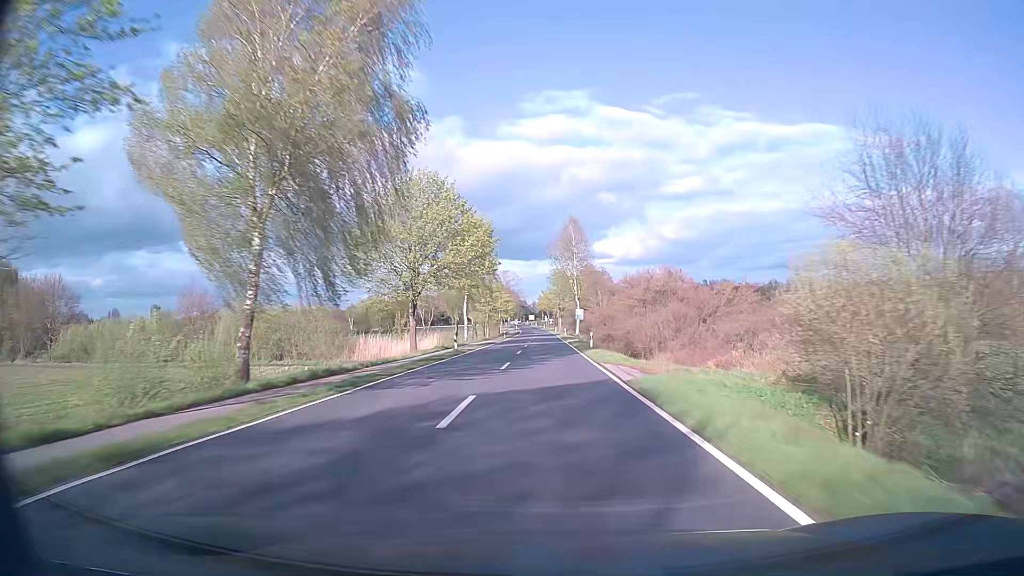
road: secondary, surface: asphalt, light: Day
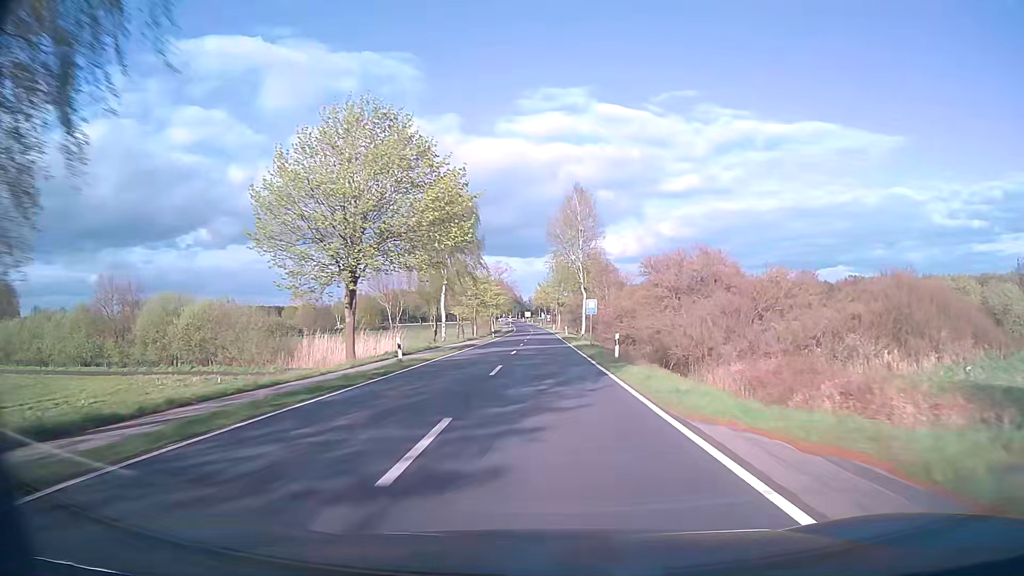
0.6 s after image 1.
(0.0, +15.6) m; 0°
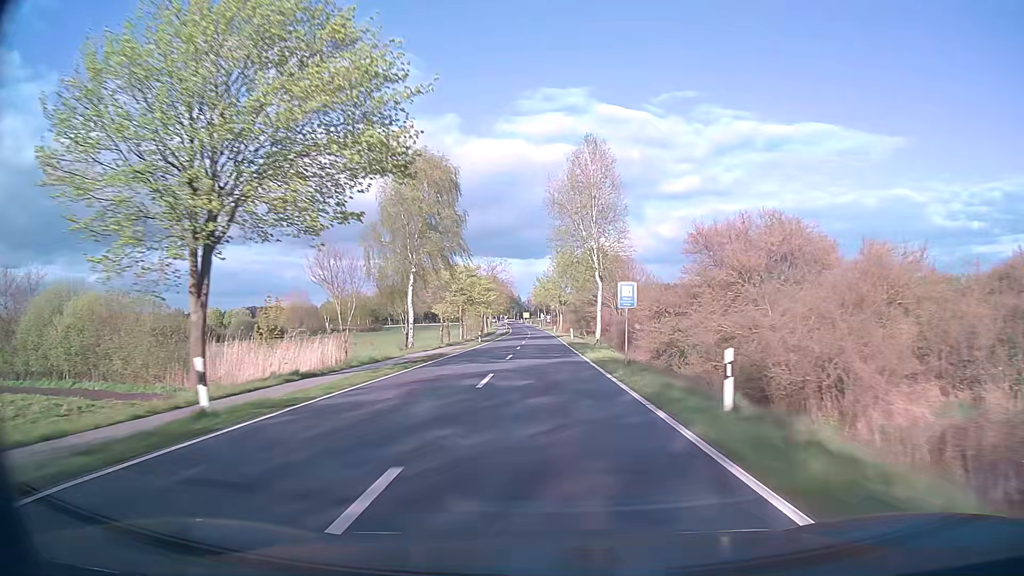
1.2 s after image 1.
(0.0, +15.7) m; 0°
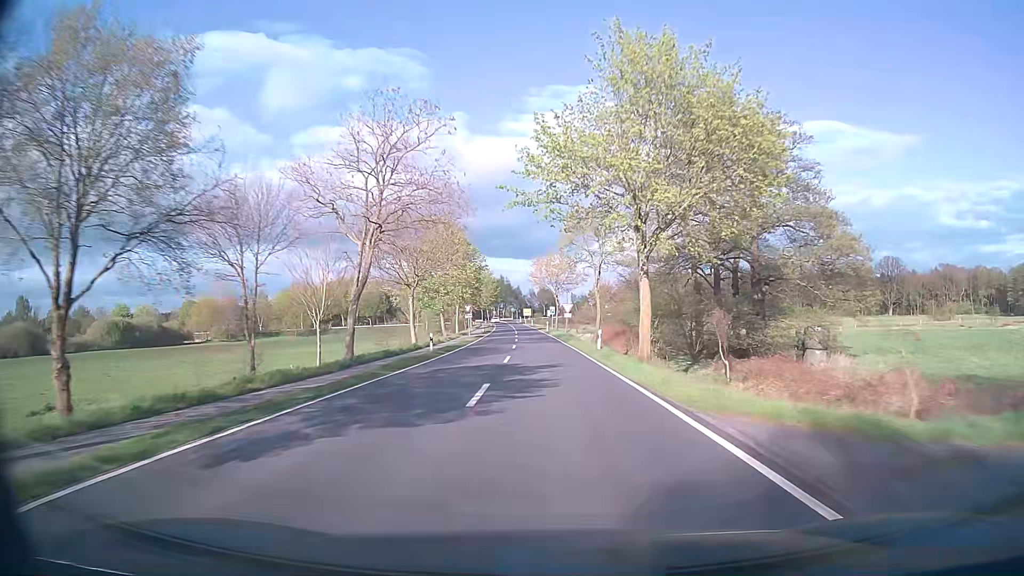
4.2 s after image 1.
(-0.5, +77.6) m; -1°
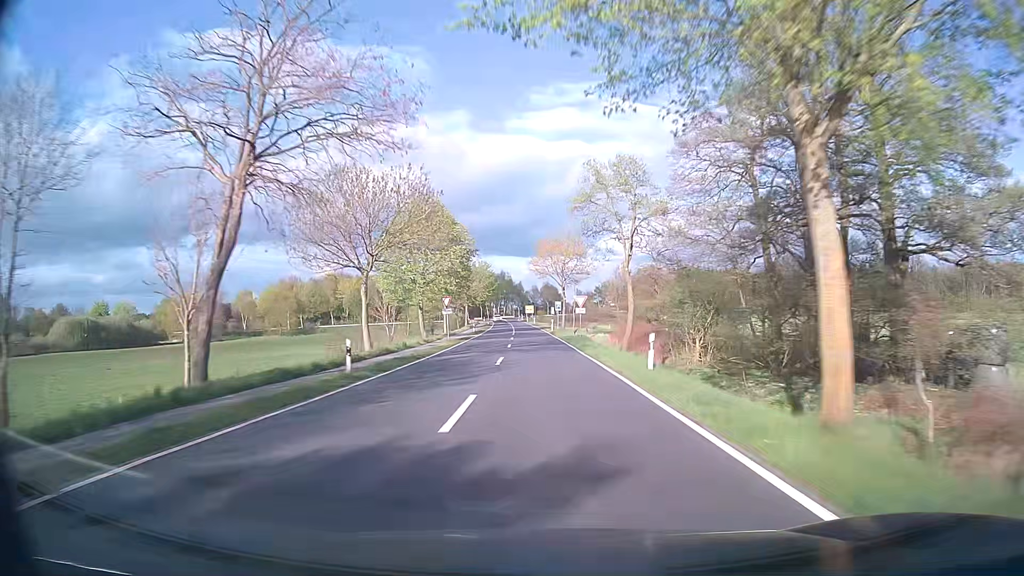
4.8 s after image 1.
(0.0, +14.9) m; 0°
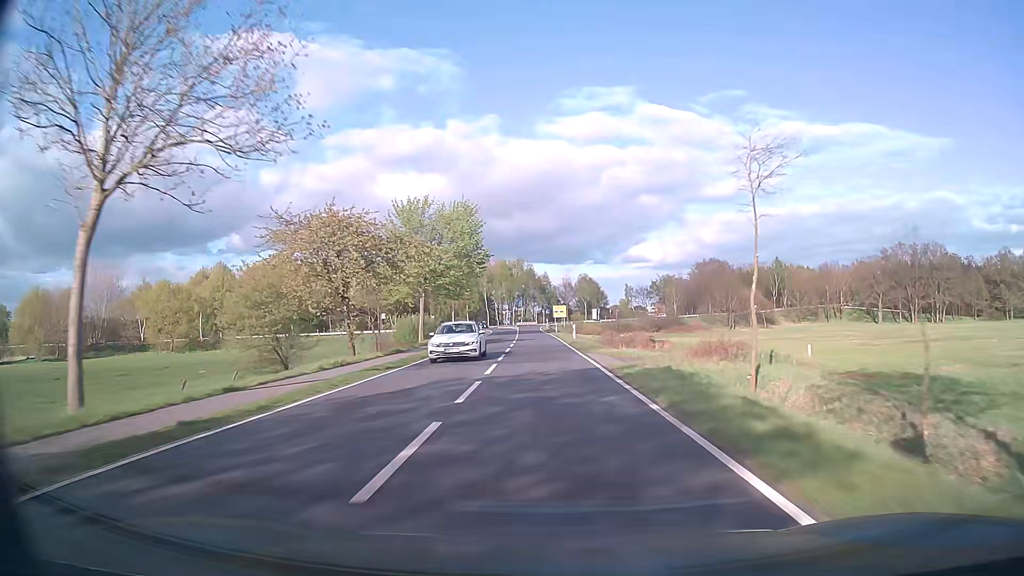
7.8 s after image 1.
(-1.8, +70.3) m; -3°
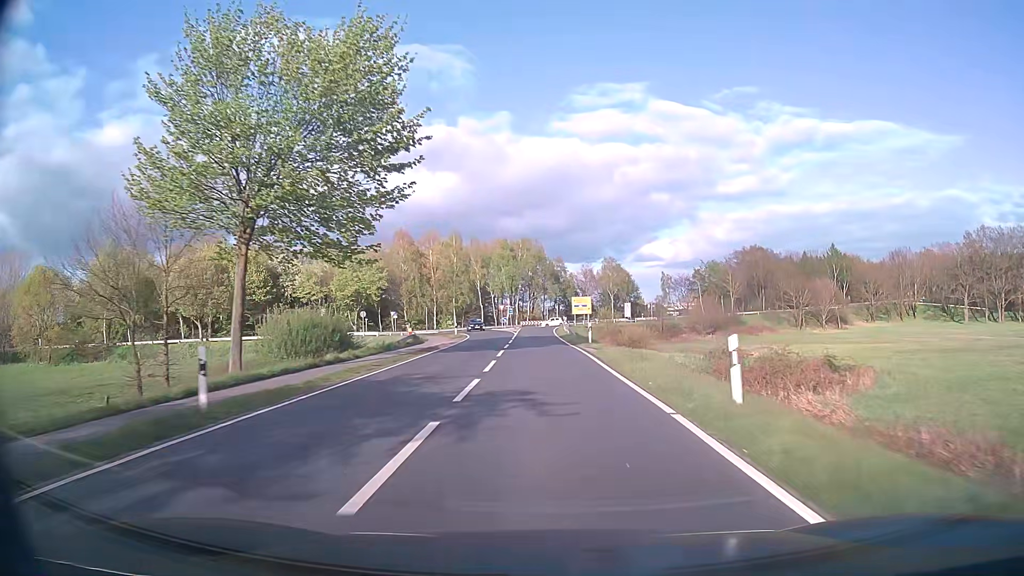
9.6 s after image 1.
(-0.3, +37.6) m; -1°
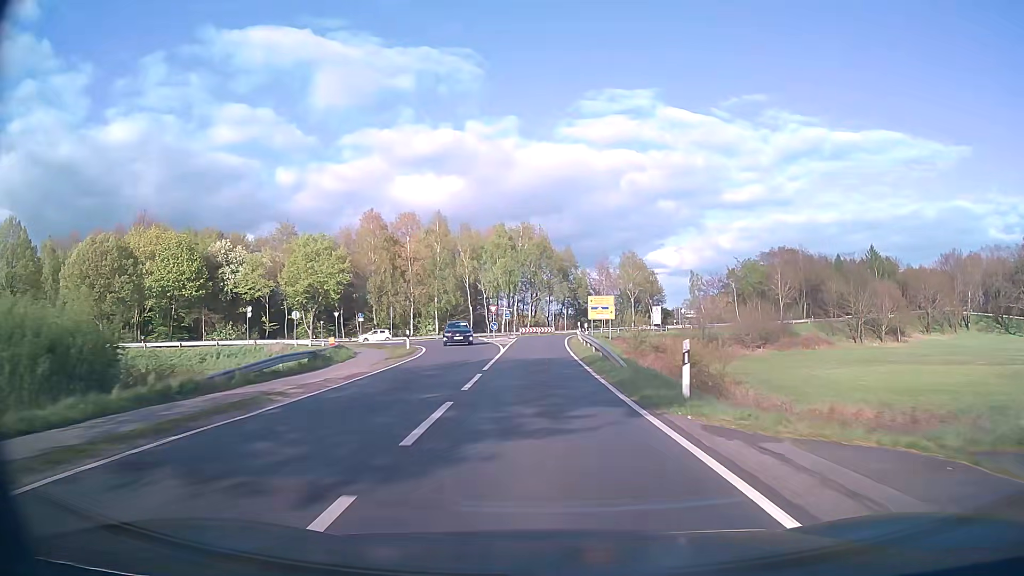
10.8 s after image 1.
(0.0, +22.0) m; 0°
(0, +10) (0, +20) (0, +30) (0, +40) (0, +50) (0, +60) (-2, +70) (-10, +75) (-20, +73) (-29, +70) m
